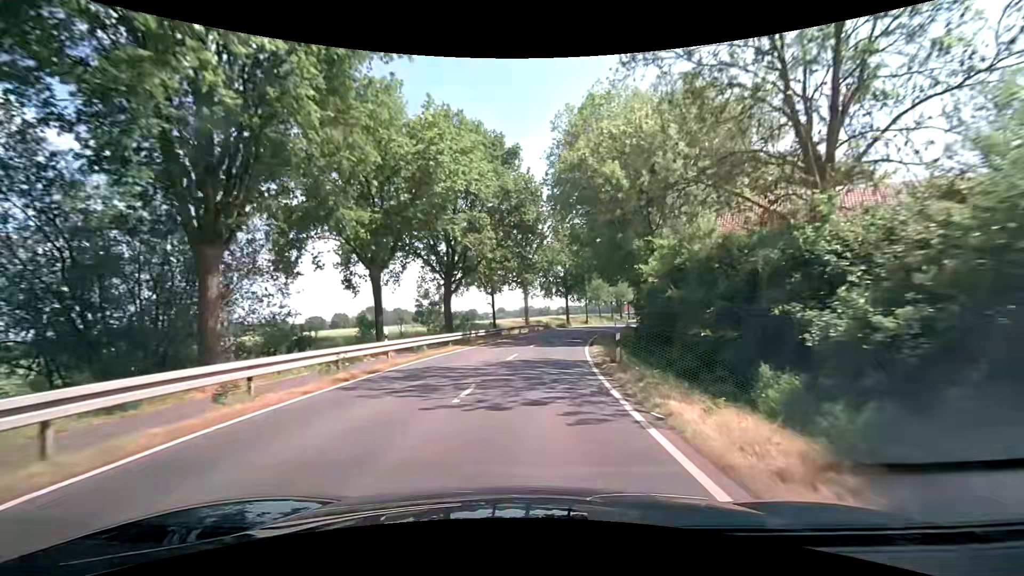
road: secondary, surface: asphalt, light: Day
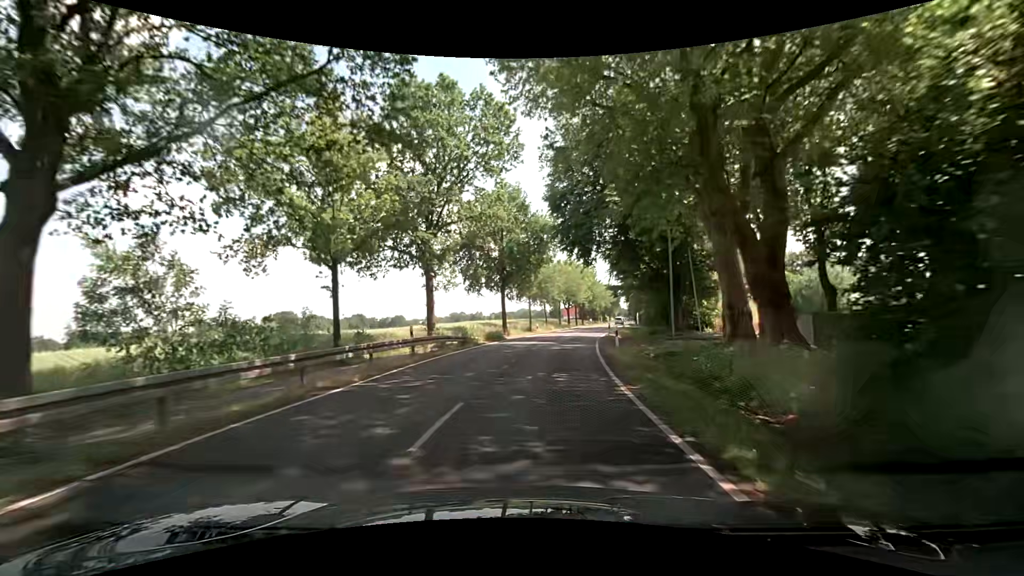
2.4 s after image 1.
(+1.7, +30.0) m; +7°
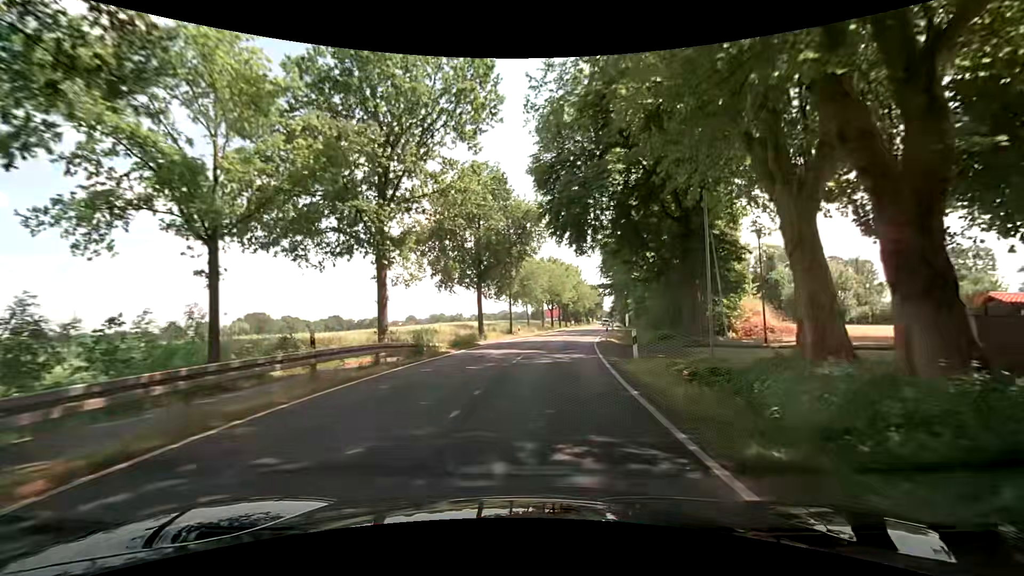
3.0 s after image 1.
(+0.1, +7.4) m; +2°
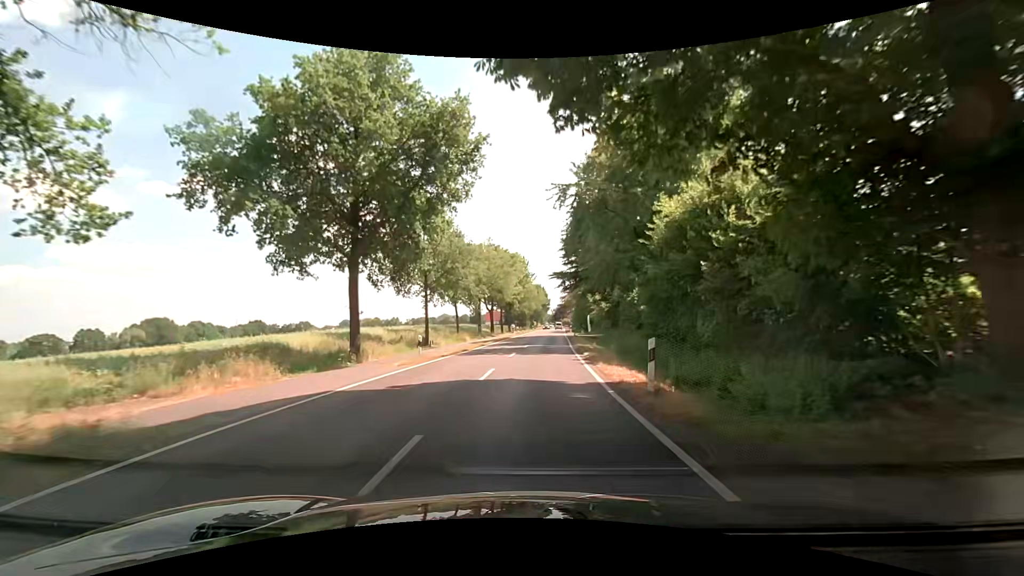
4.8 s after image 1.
(+1.3, +21.6) m; +6°
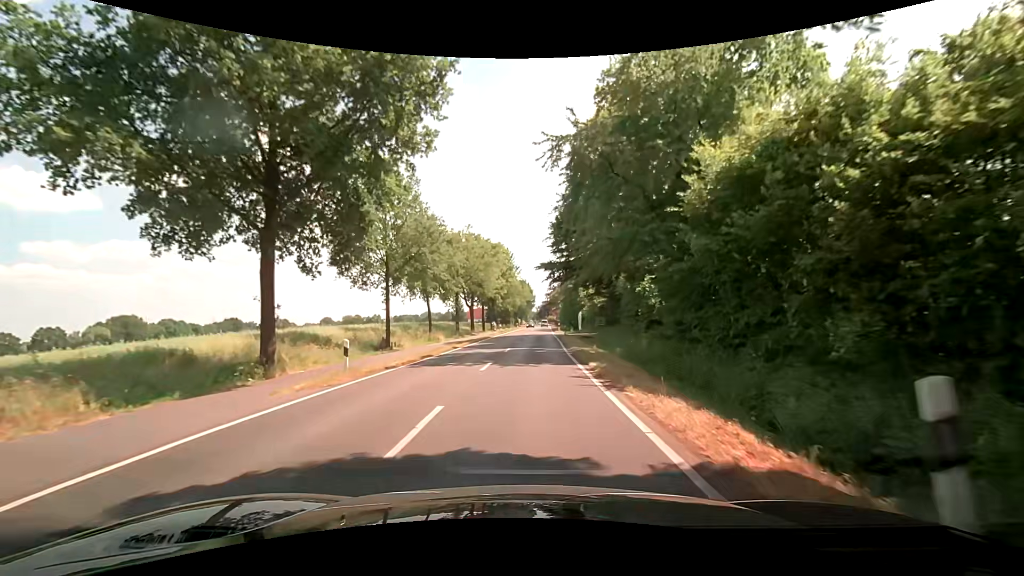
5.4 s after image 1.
(+0.1, +7.0) m; +3°
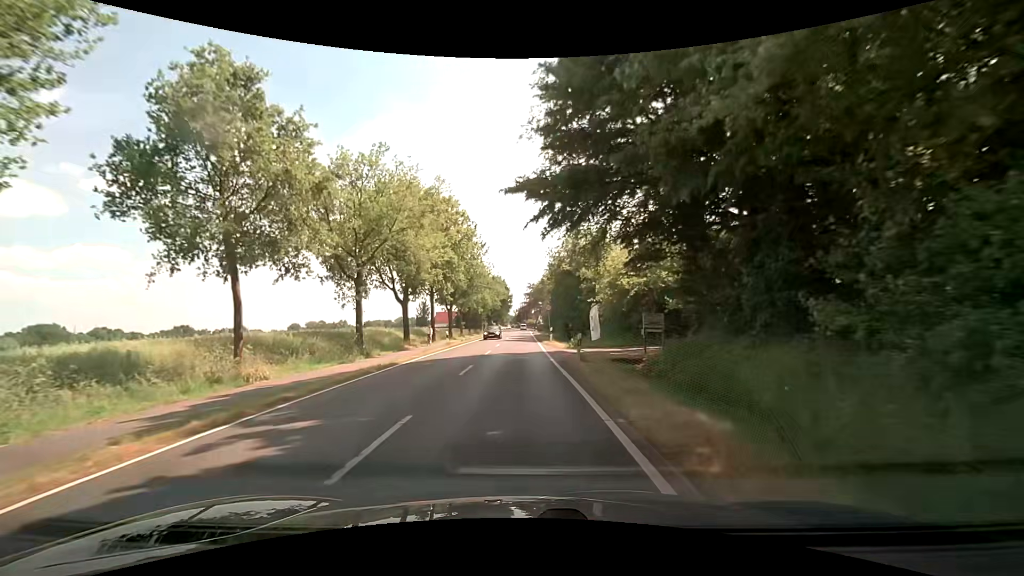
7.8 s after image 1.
(+0.5, +27.7) m; +1°
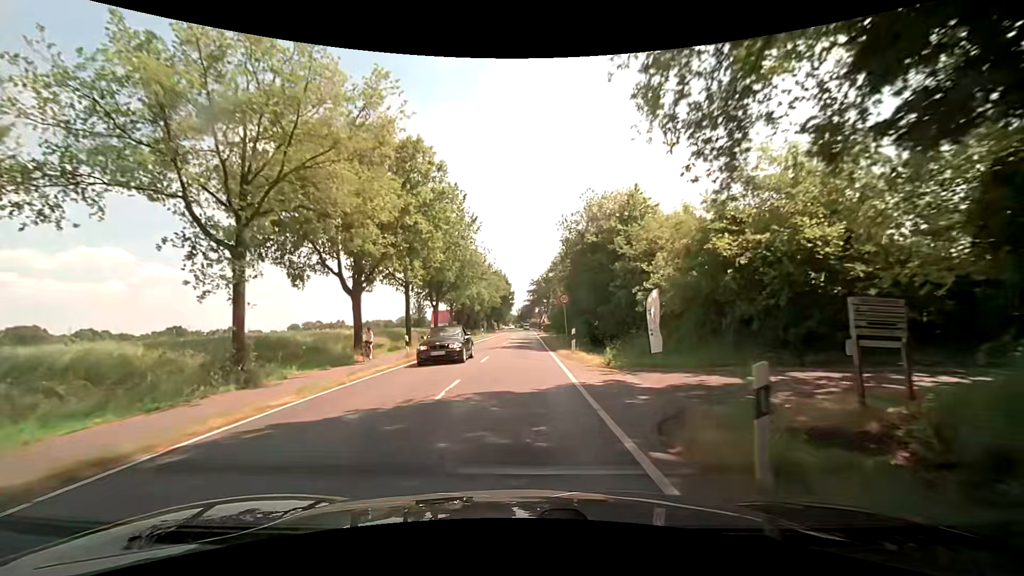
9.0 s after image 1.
(0.0, +13.4) m; 0°
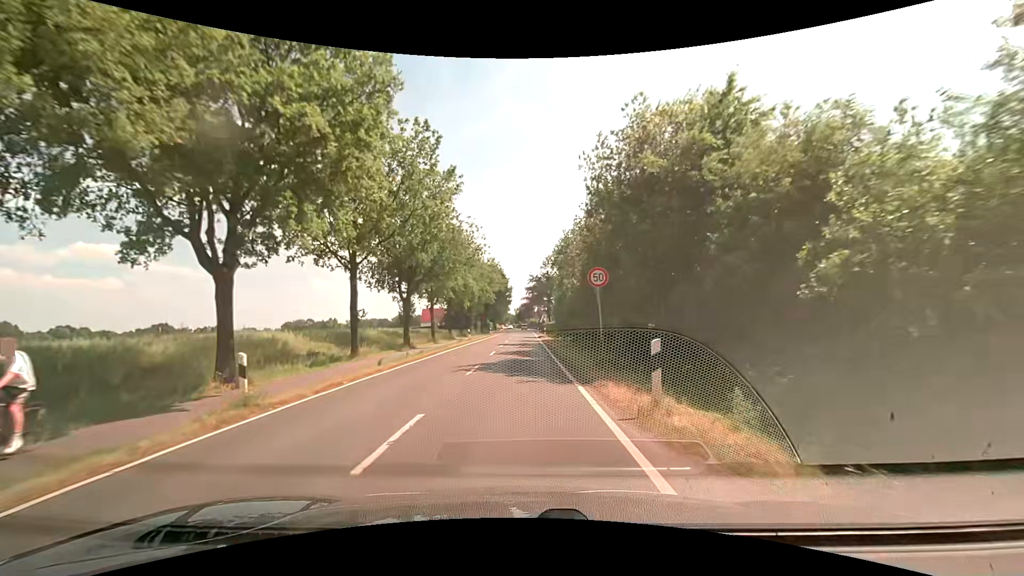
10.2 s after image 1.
(+0.1, +13.3) m; 0°
(0, +10) (0, +20) (0, +30) (0, +40) (0, +50) (0, +60) (+1, +70) (+1, +80) (+1, +90) (+1, +100) m
